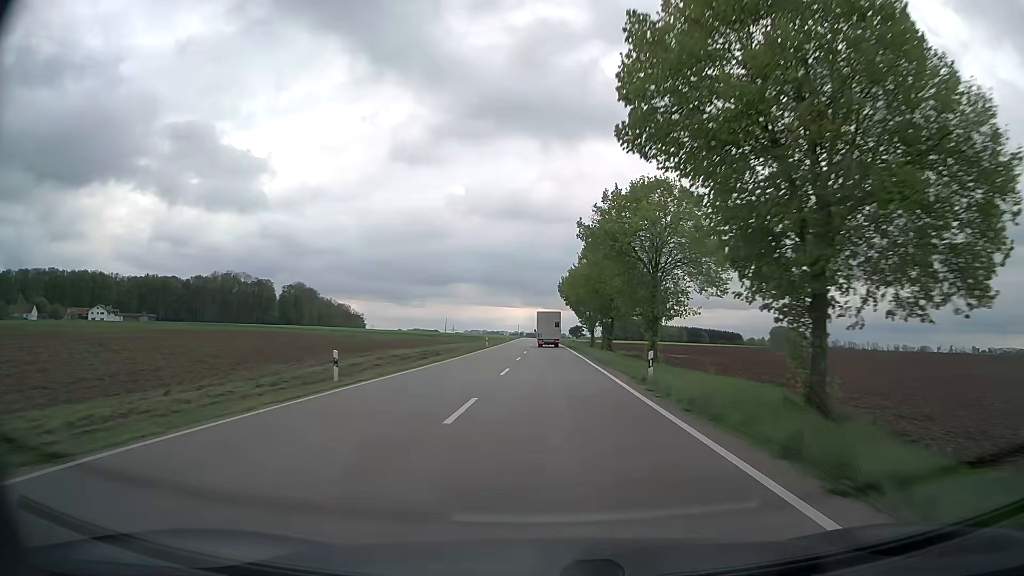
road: secondary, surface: asphalt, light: Day
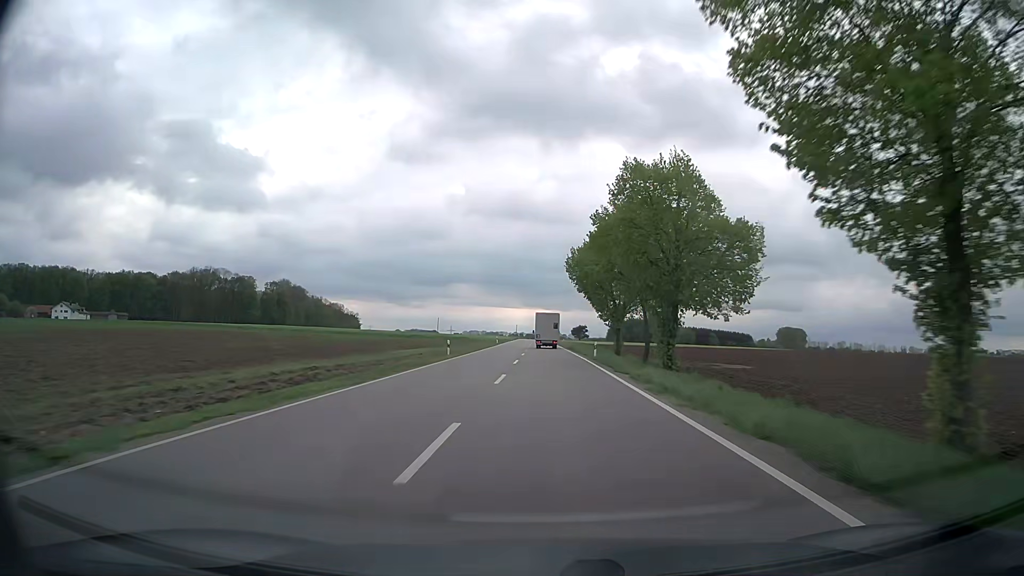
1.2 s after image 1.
(-0.2, +28.0) m; 0°
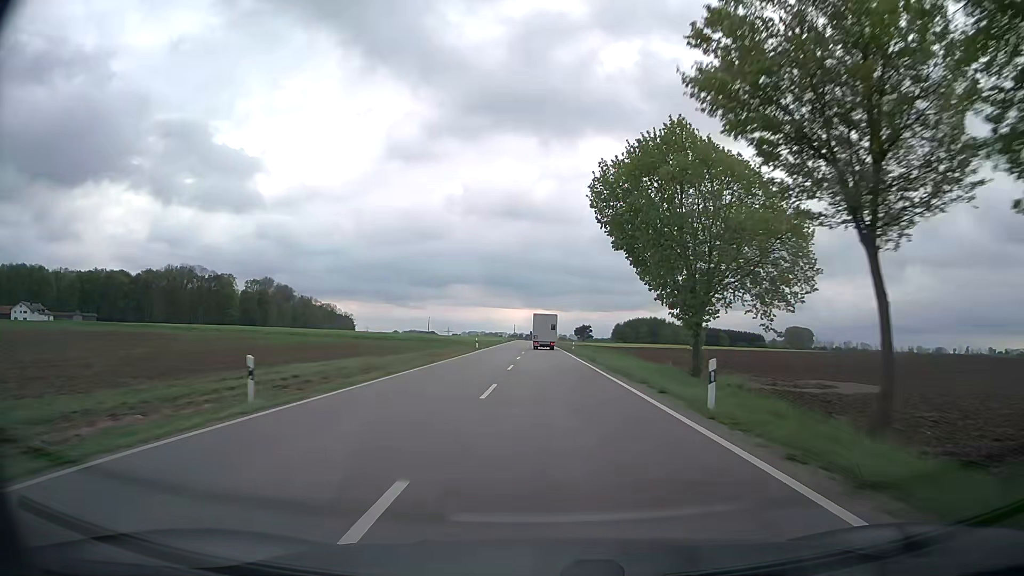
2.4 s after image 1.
(0.0, +28.0) m; 0°
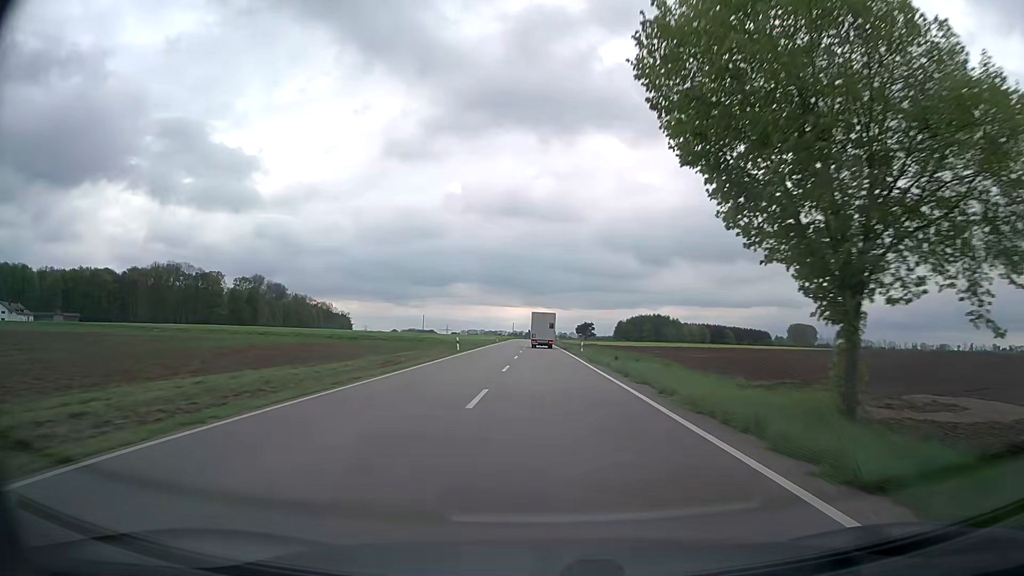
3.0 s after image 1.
(0.0, +14.0) m; 0°
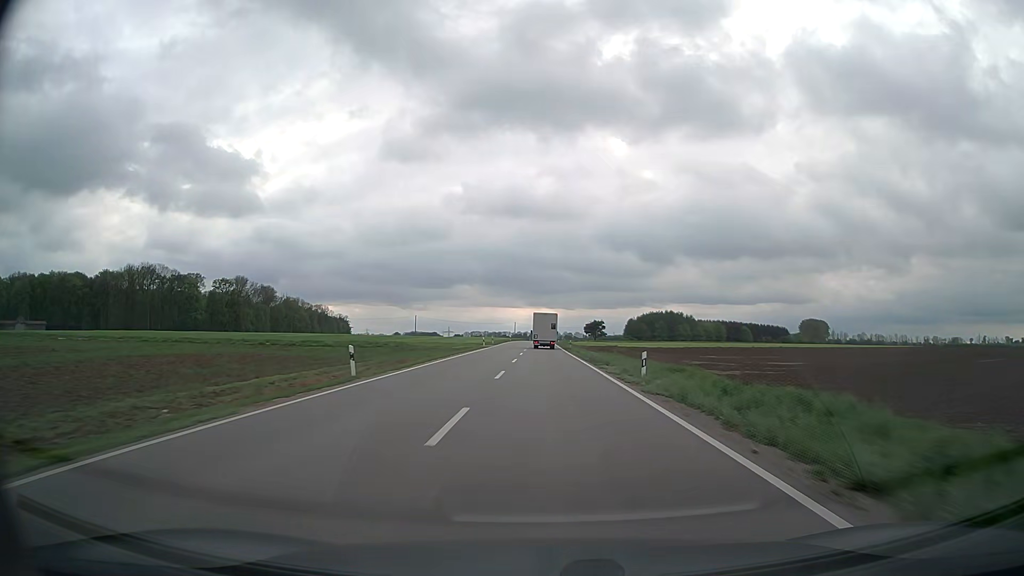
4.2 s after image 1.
(+0.1, +28.0) m; 0°
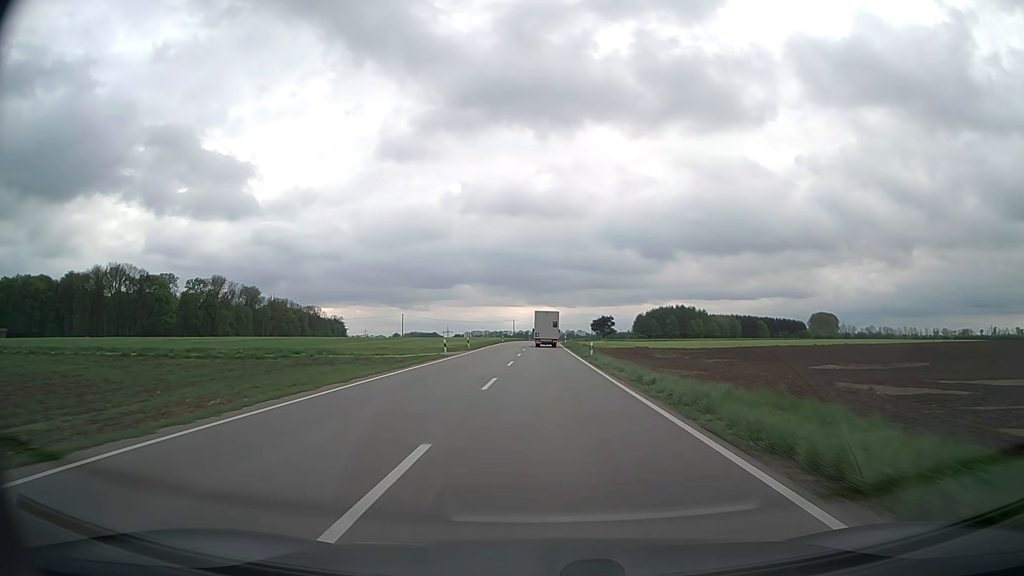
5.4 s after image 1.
(0.0, +28.1) m; 0°
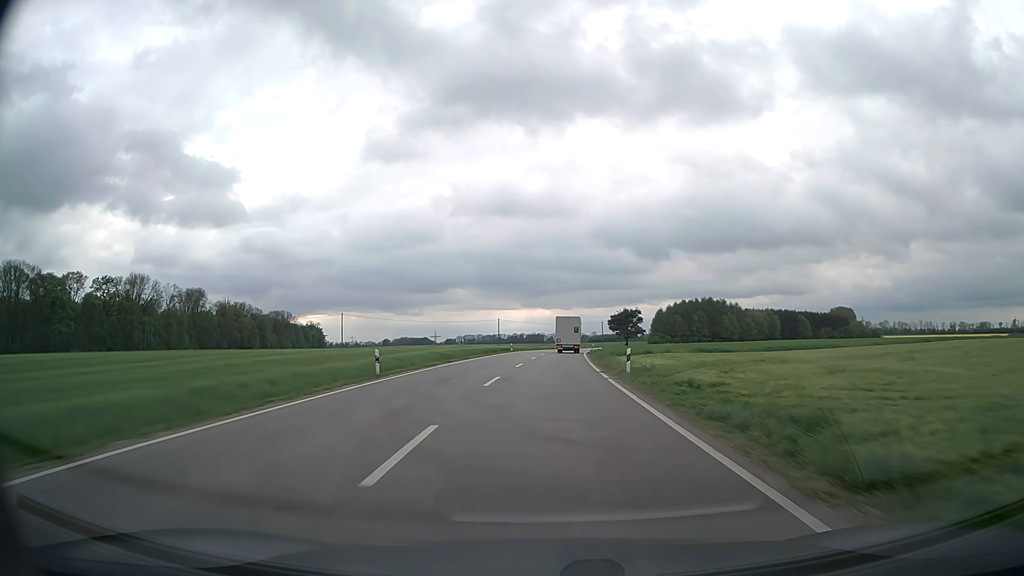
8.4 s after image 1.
(-0.2, +70.2) m; 0°
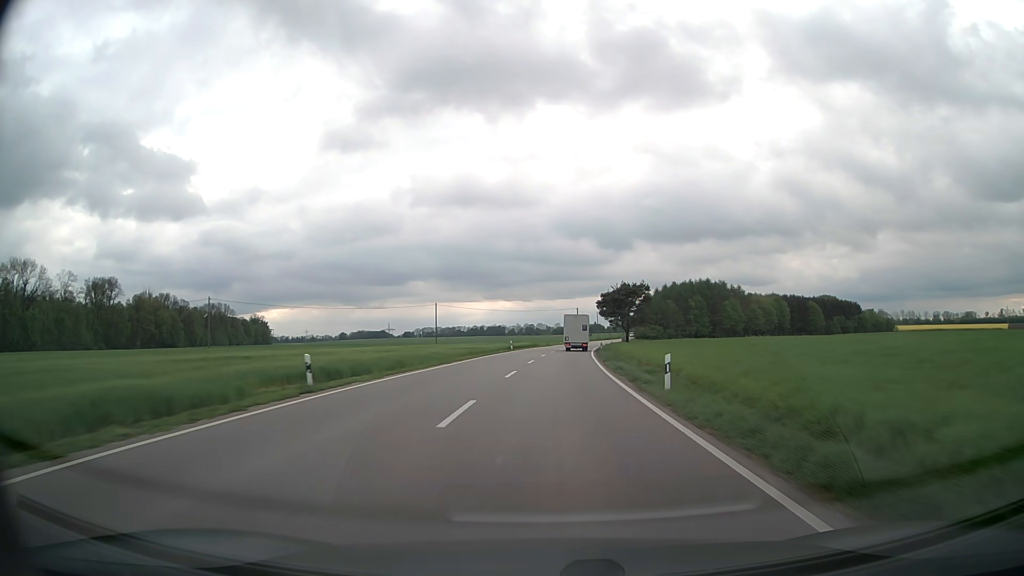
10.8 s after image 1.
(+1.4, +56.2) m; +3°
(0, +10) (0, +20) (+1, +30) (+1, +40) (+2, +50) (+2, +60) (+3, +70) (+4, +80) (+5, +90) (+6, +100) m
